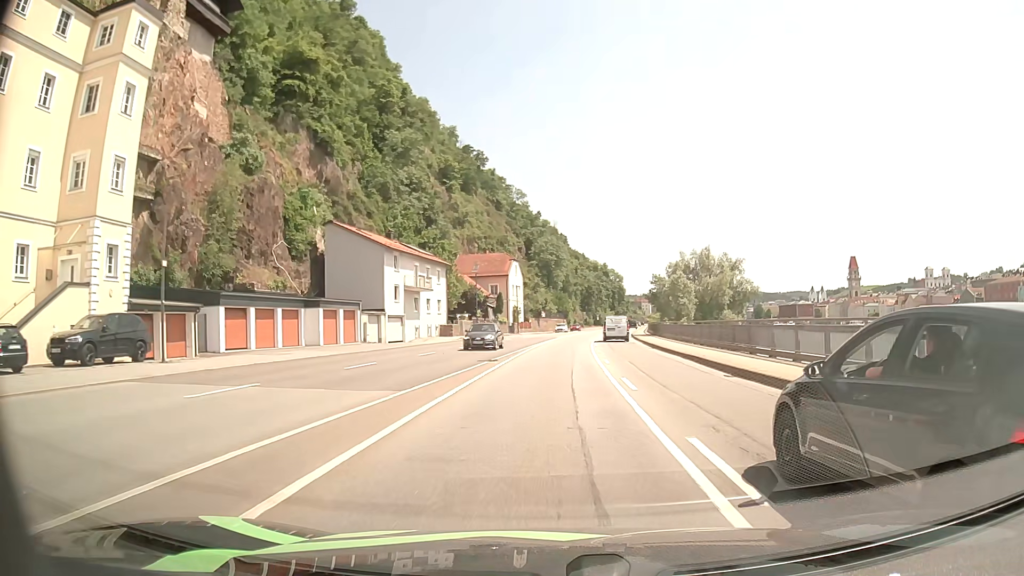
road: primary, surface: asphalt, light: Day
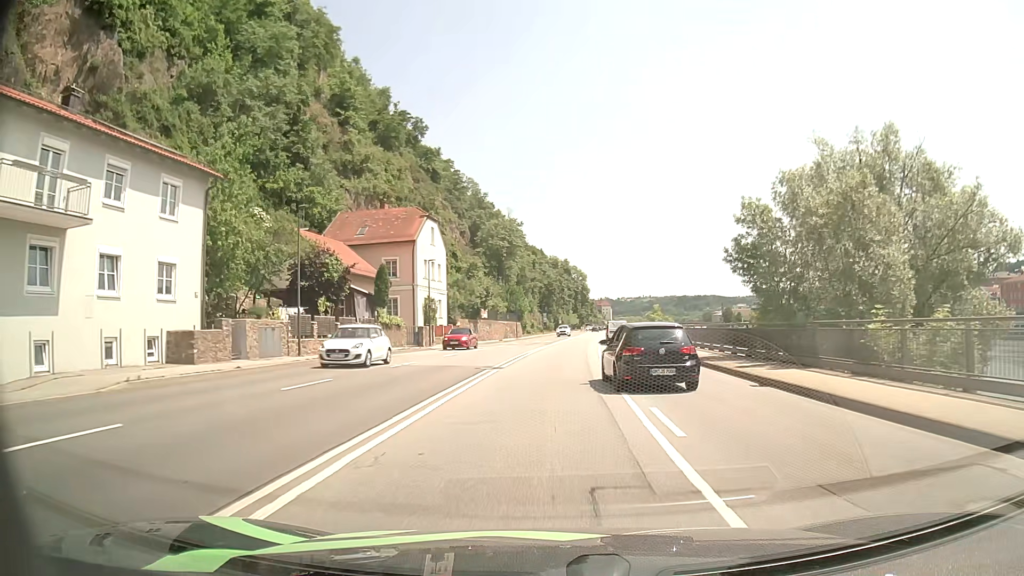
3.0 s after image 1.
(+1.5, +41.9) m; +4°
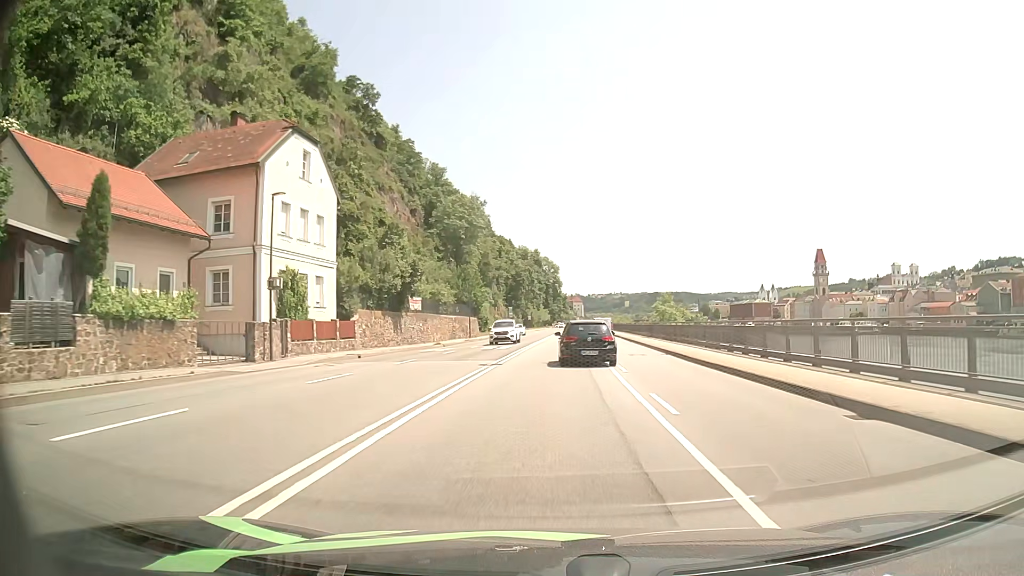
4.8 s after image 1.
(+0.5, +25.4) m; +2°
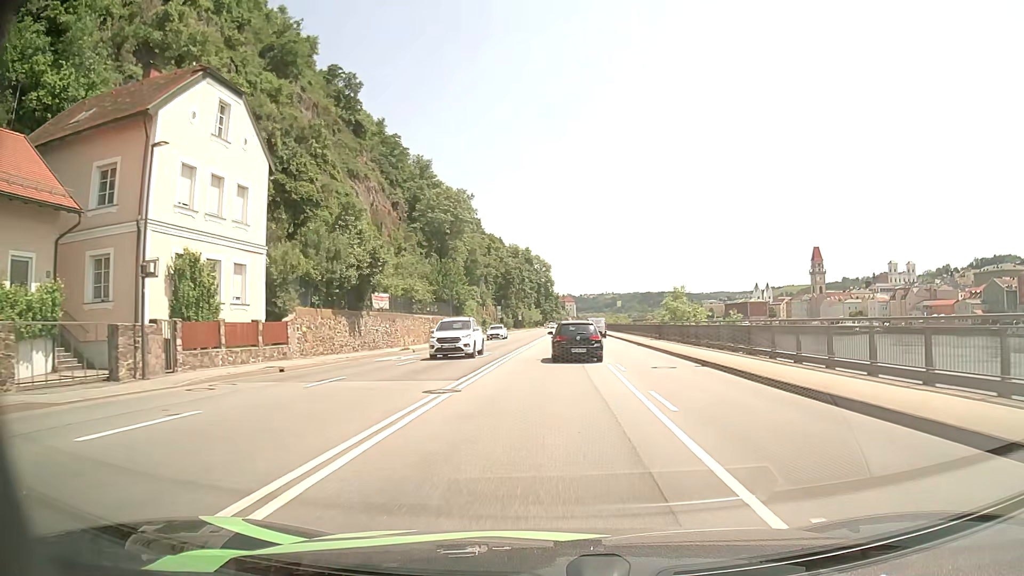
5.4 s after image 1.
(+0.1, +8.6) m; +1°
